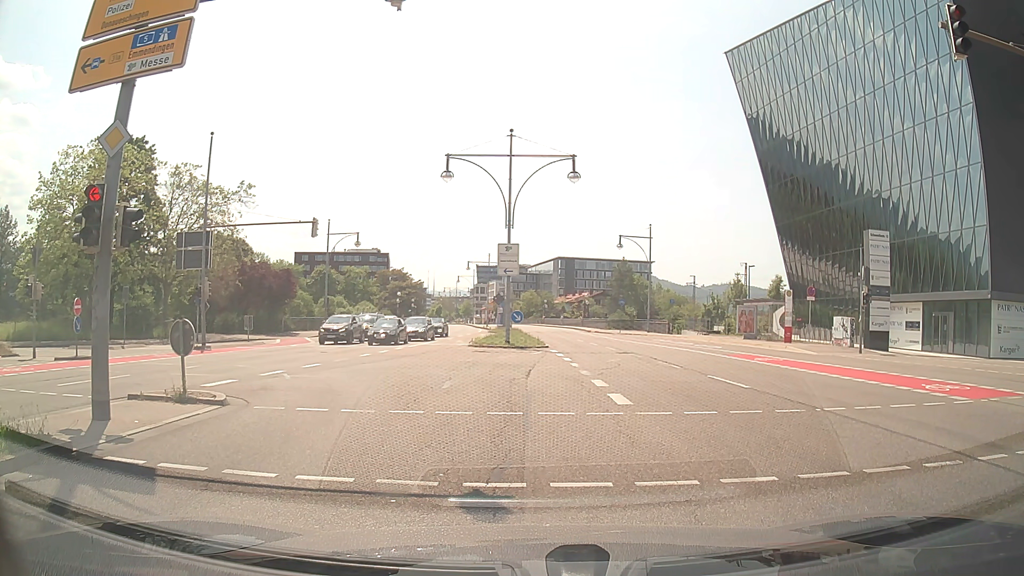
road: primary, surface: asphalt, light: Day
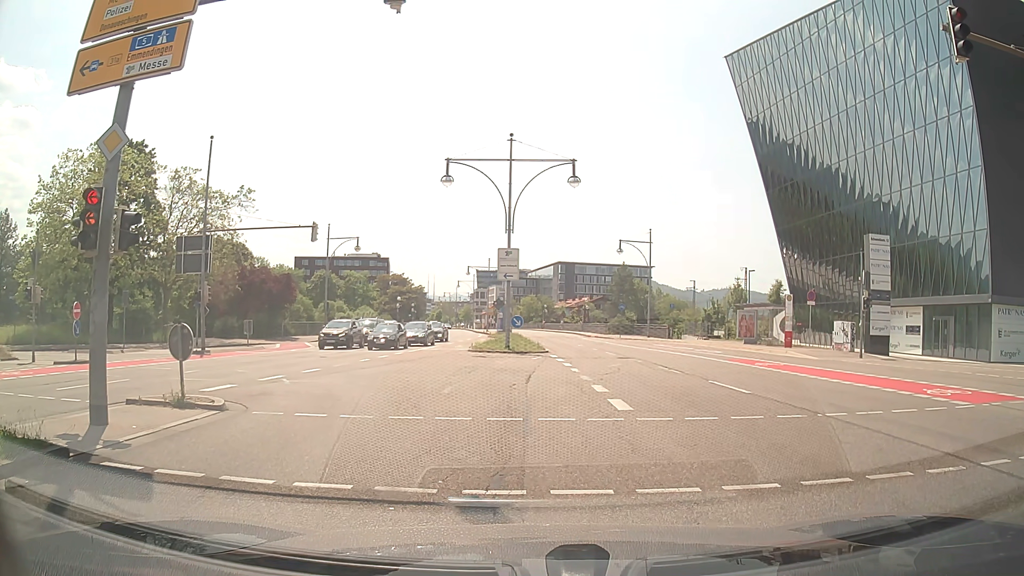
(0.0, +0.1) m; 0°
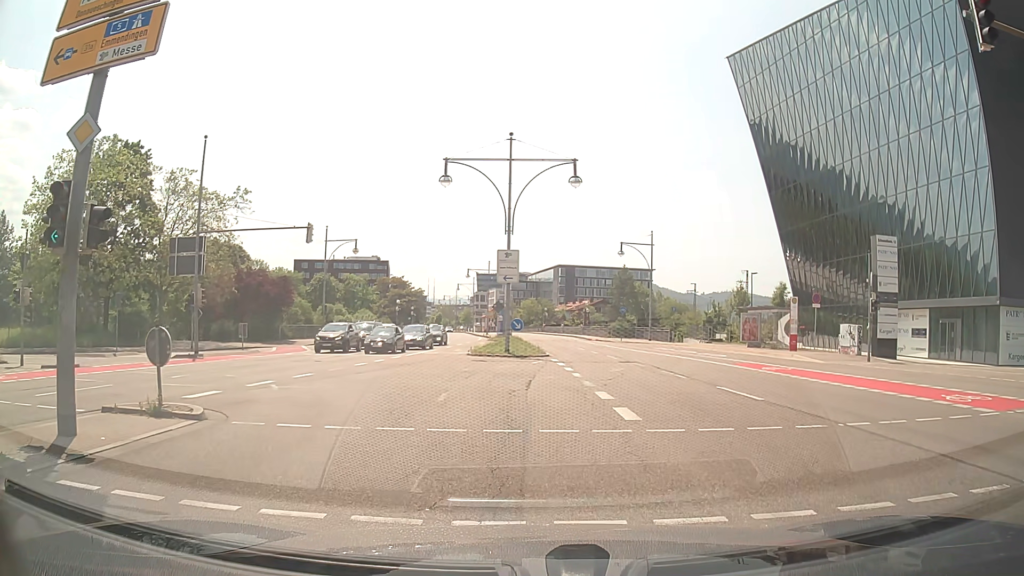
(0.0, +1.0) m; +1°
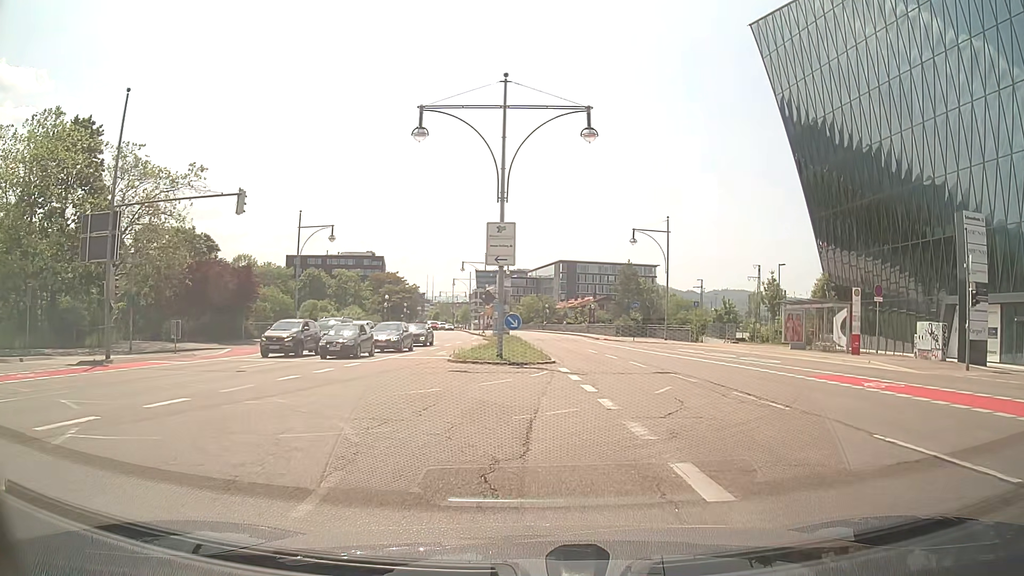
(-0.2, +8.2) m; -2°
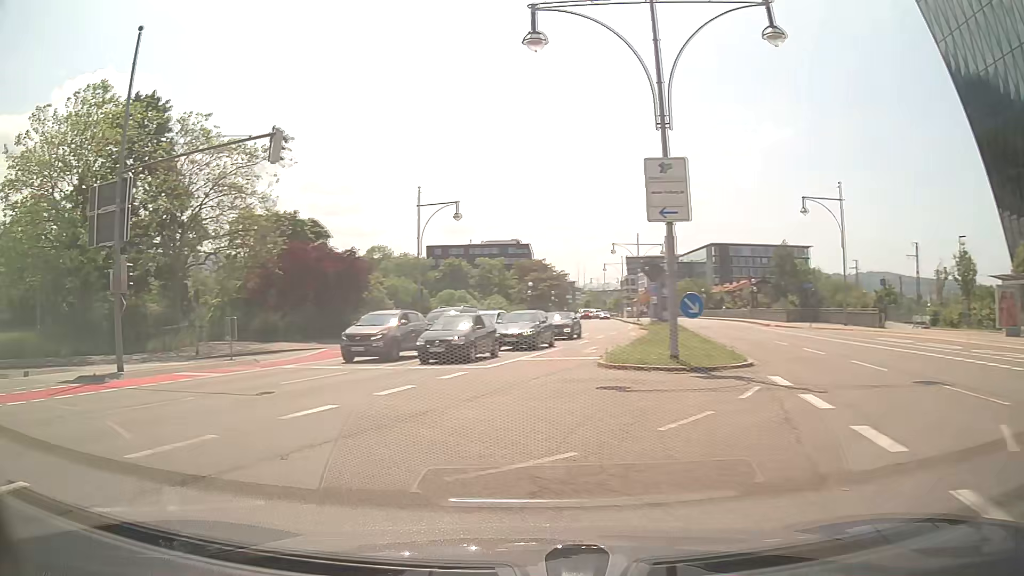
(-0.5, +7.9) m; -14°
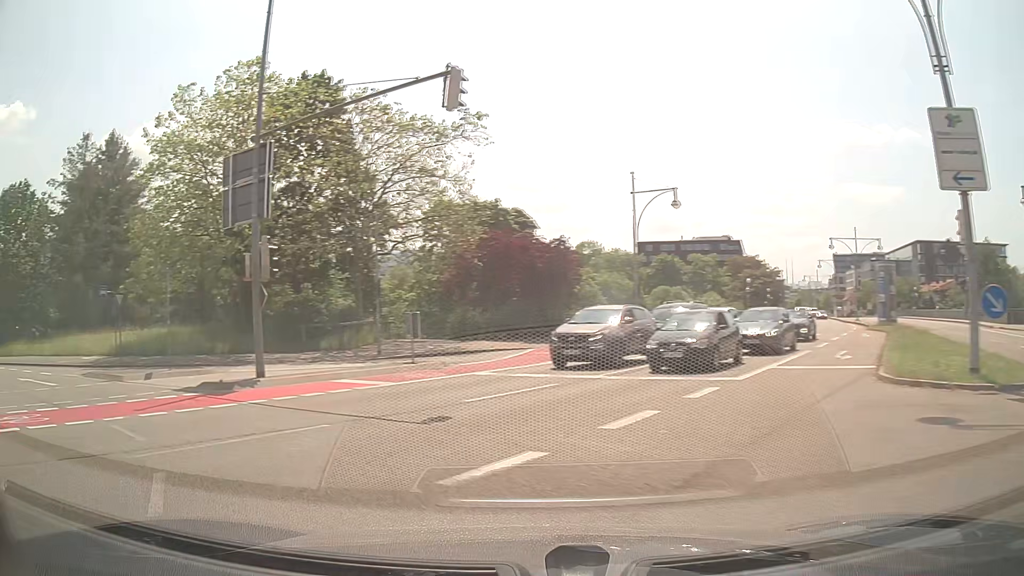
(-0.6, +4.1) m; -17°
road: primary_link
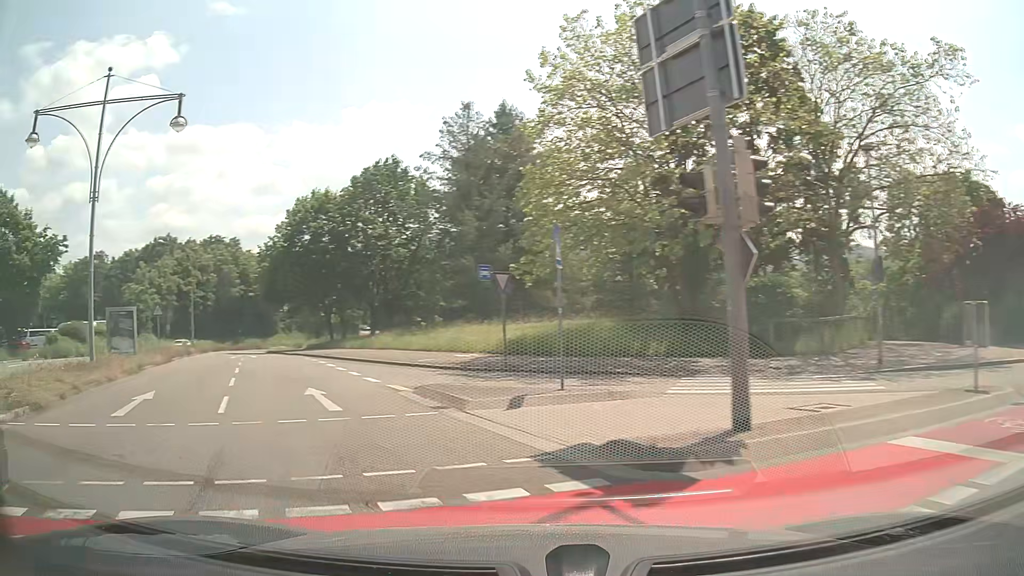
(-2.8, +8.1) m; -37°
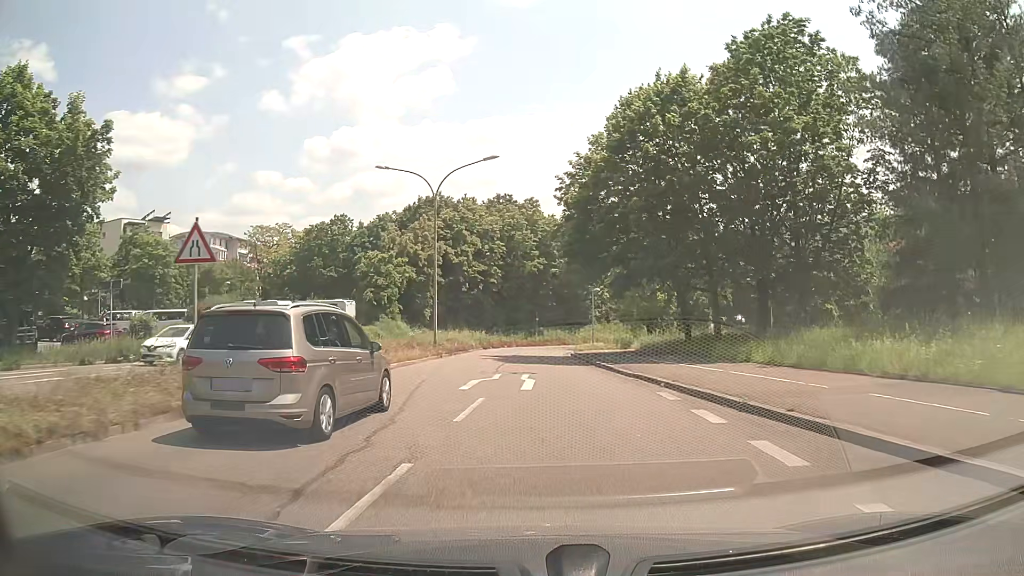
(-8.6, +25.4) m; -25°
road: trunk_link
(0, +10) (0, +20) (0, +30) (0, +40) (+1, +50) (+5, +59) (+12, +66) (+22, +68) (+31, +64) (+37, +56) m
